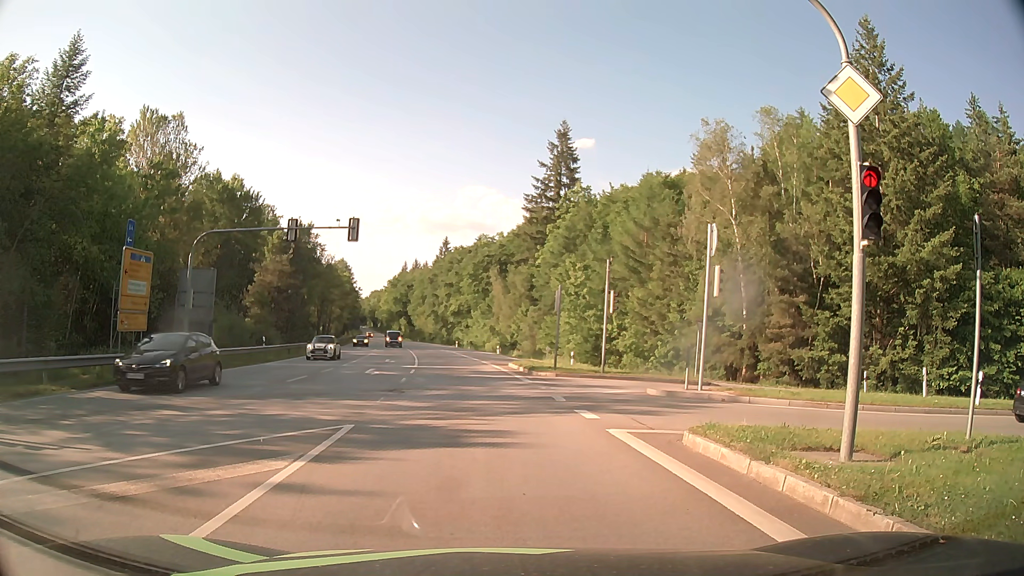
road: secondary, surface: asphalt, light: Day
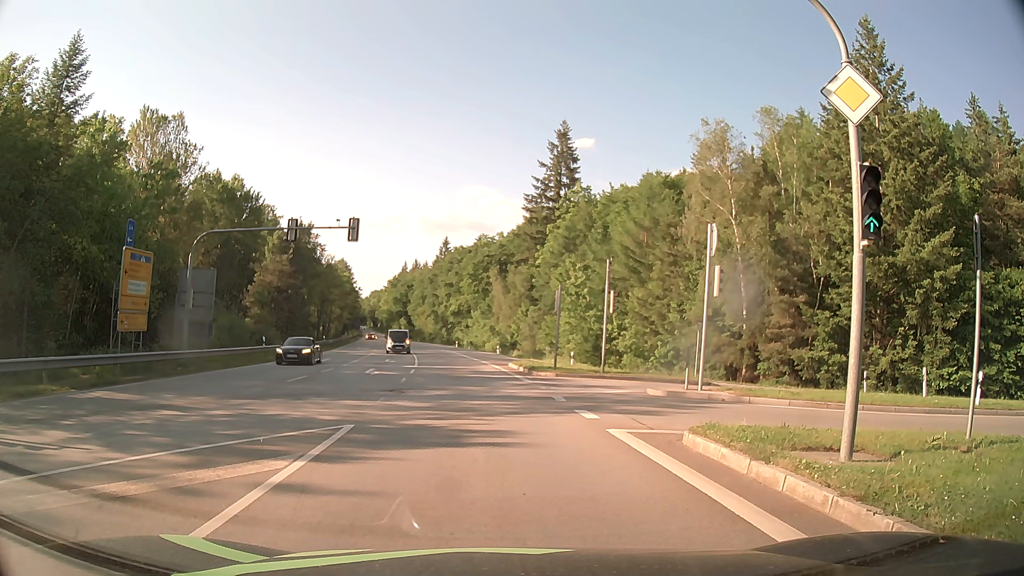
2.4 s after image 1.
(0.0, 0.0) m; 0°
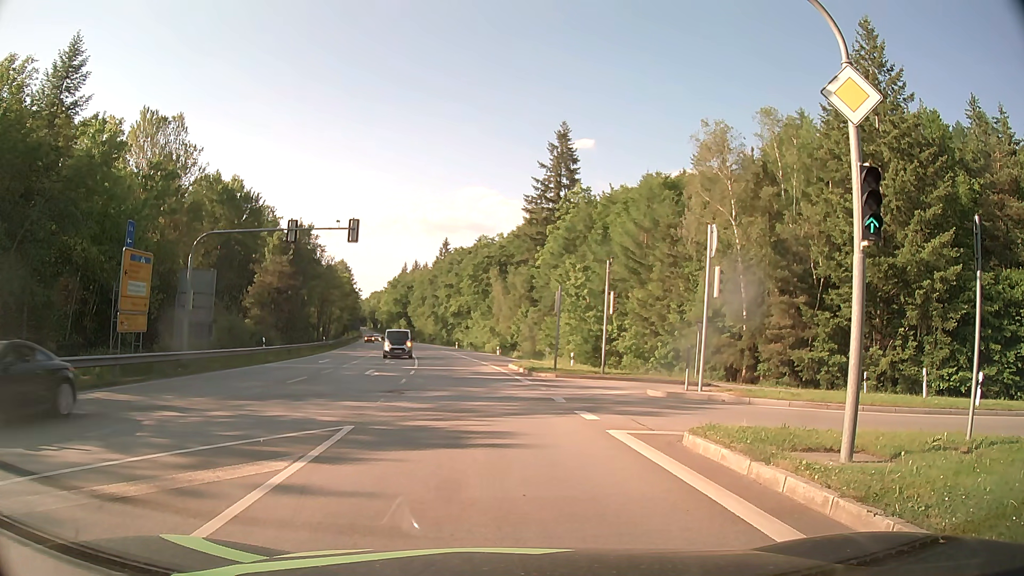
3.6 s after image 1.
(0.0, 0.0) m; 0°
(0, +10) (-1, +20) (-2, +30) (-3, +40) (-4, +50) (-6, +60) (-7, +70) (-9, +79) (-11, +89) (-13, +99) m
